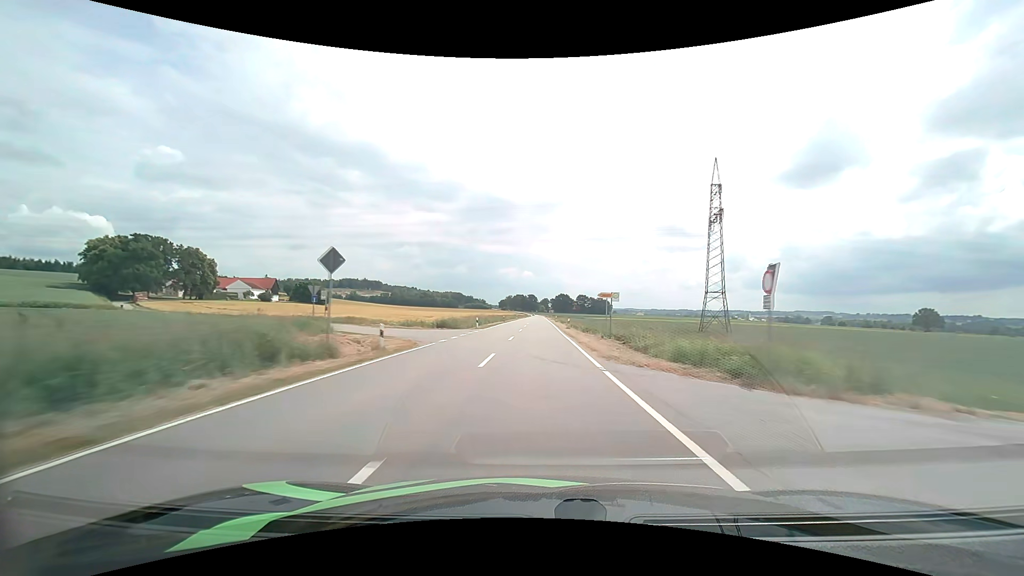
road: tertiary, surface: asphalt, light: Day
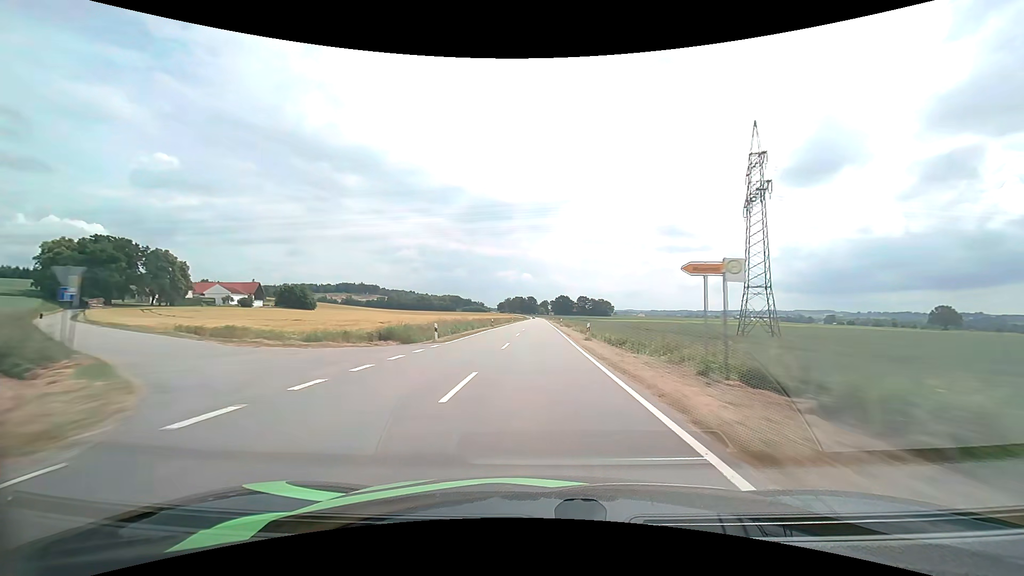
(0.0, +17.4) m; 0°
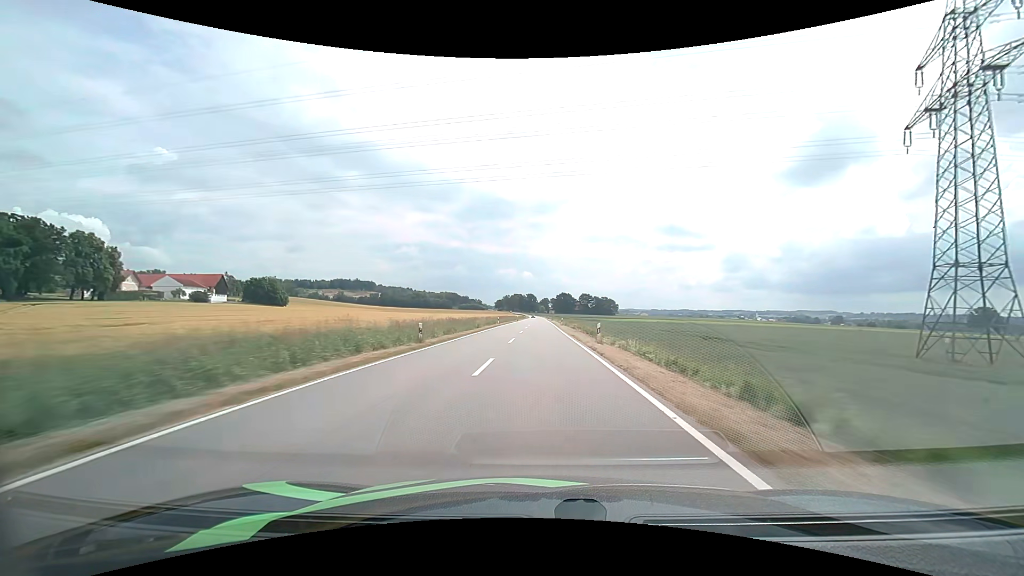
(-0.1, +34.6) m; 0°
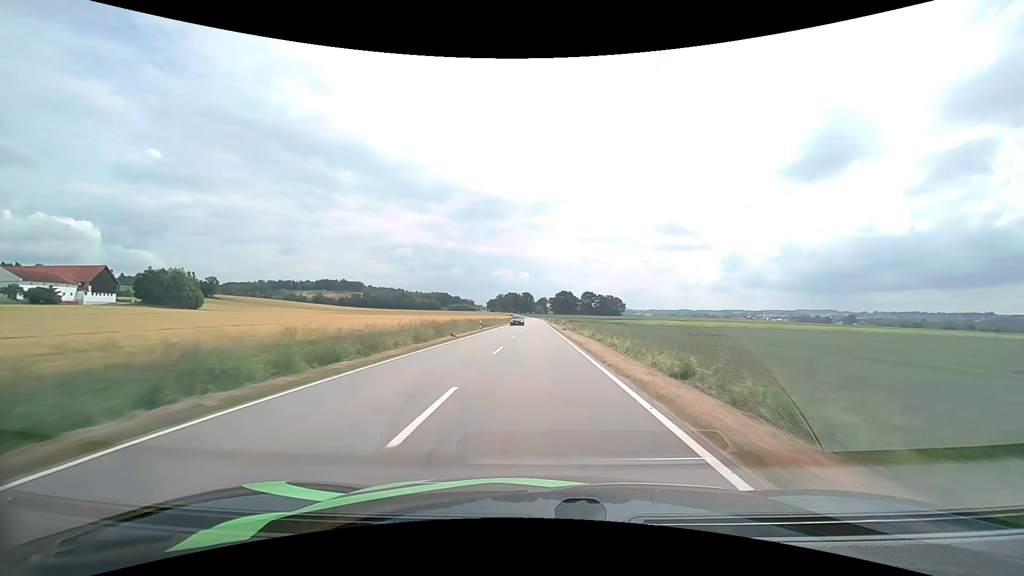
(+0.5, +67.6) m; 0°
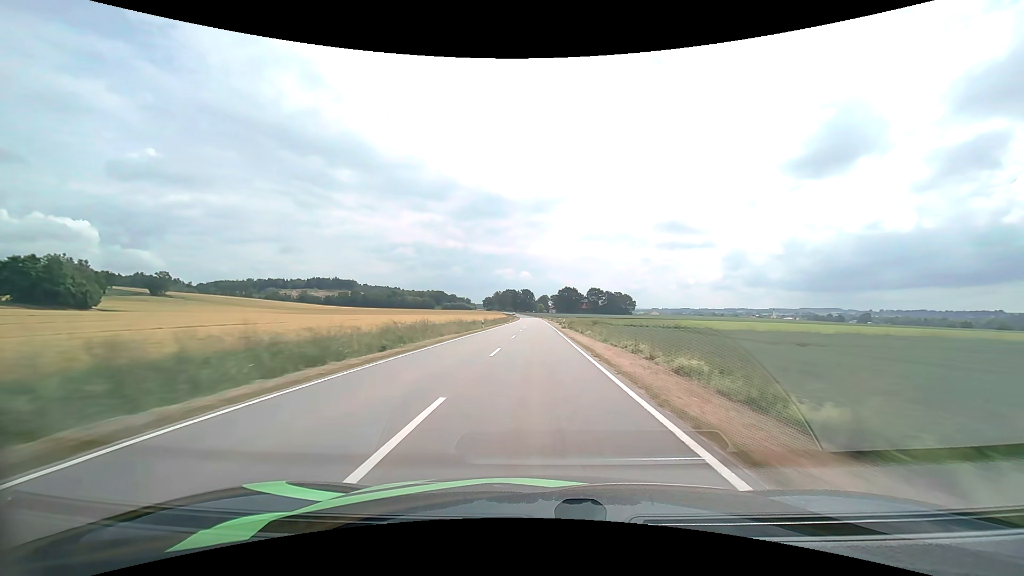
(0.0, +51.1) m; 0°
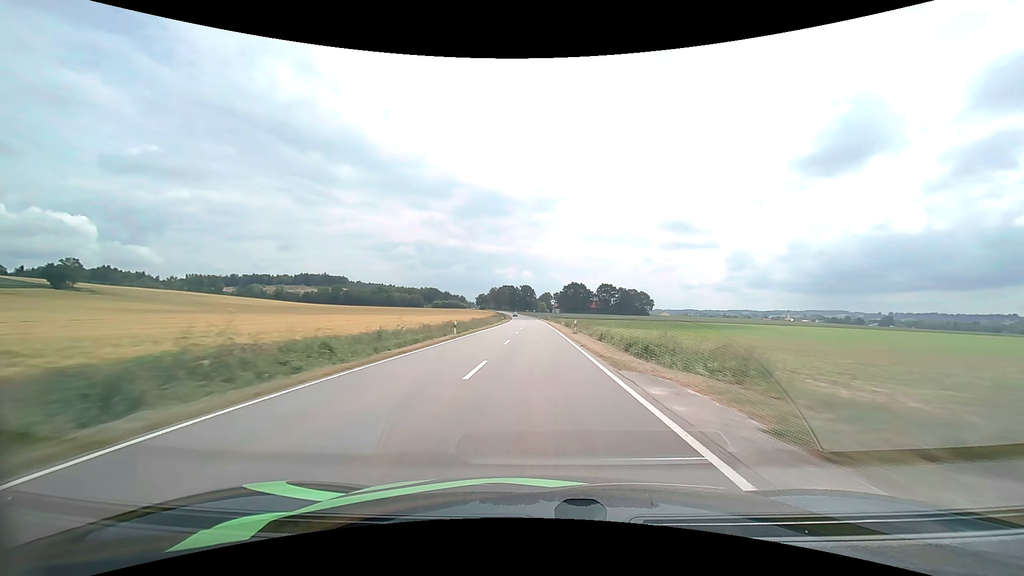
(-0.2, +68.0) m; 0°
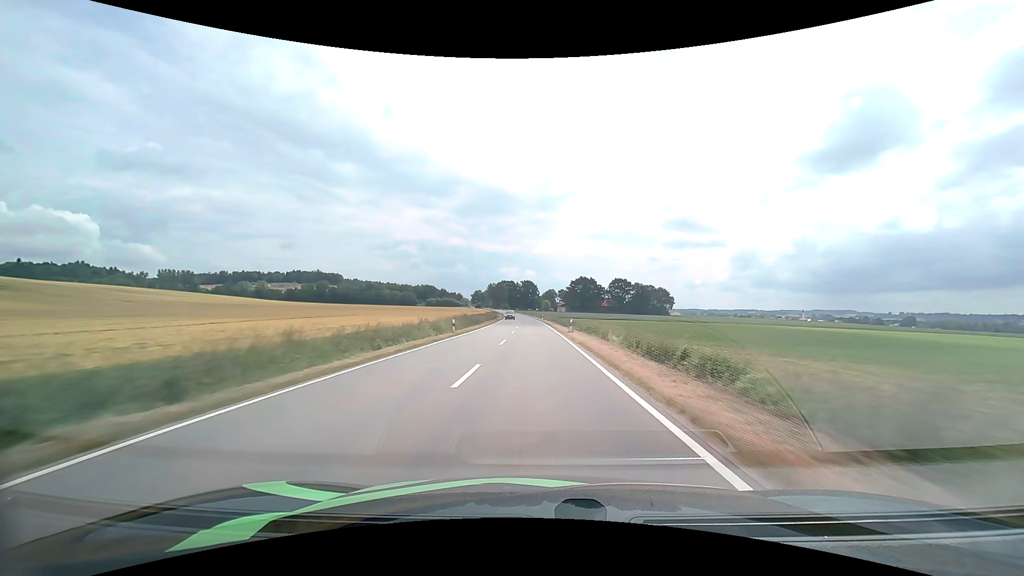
(-0.2, +51.2) m; 0°
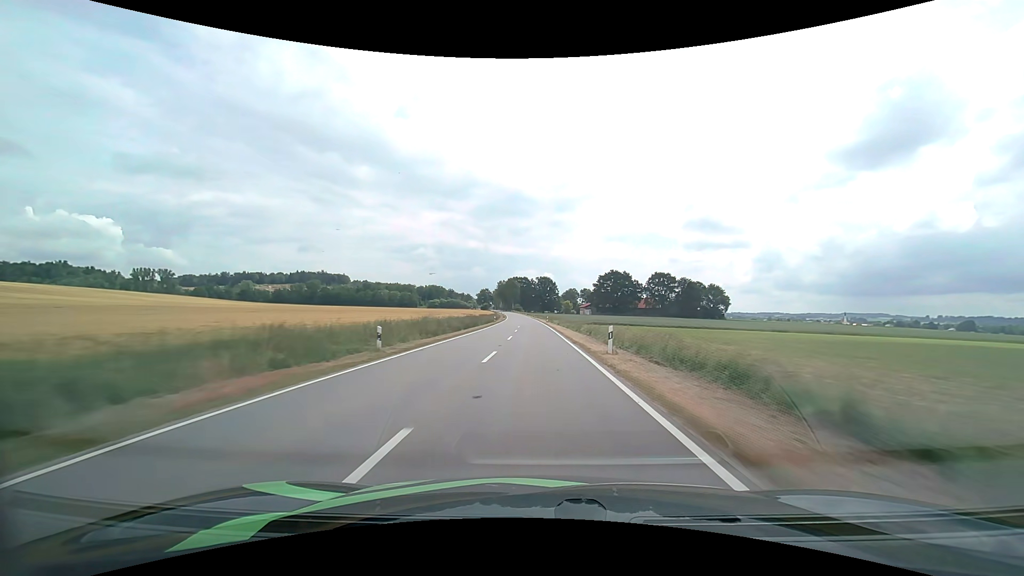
(-1.0, +68.5) m; -2°
(0, +10) (0, +20) (0, +30) (0, +40) (-1, +50) (-1, +60) (-1, +70) (-1, +80) (-2, +90) (-2, +100) m
